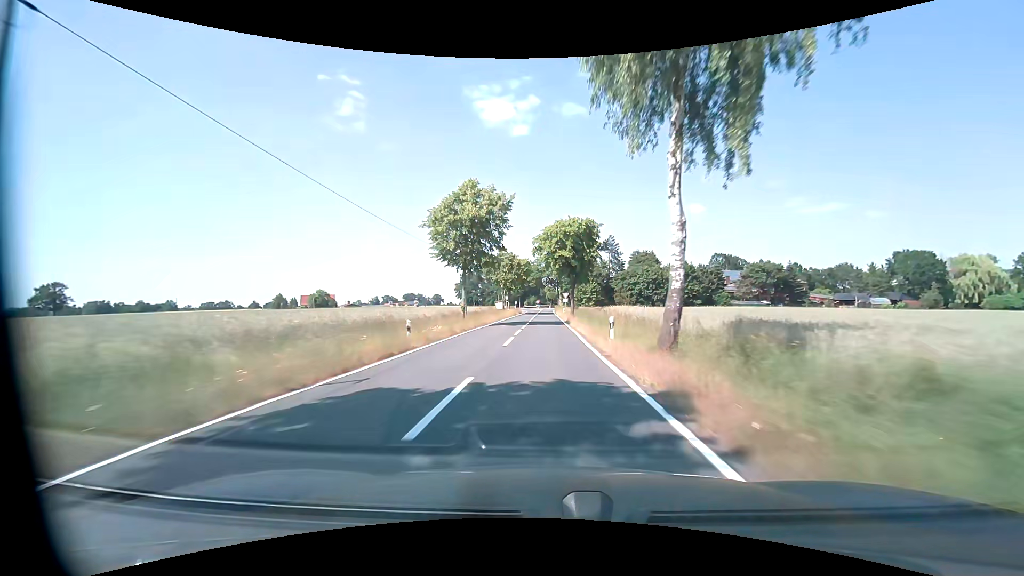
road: tertiary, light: Day
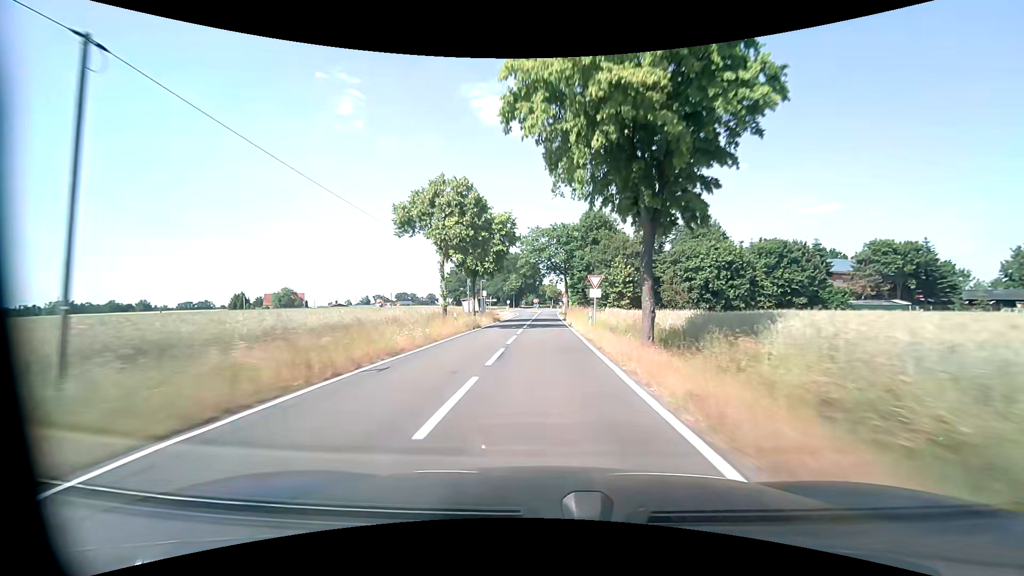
(-0.2, +40.6) m; 0°
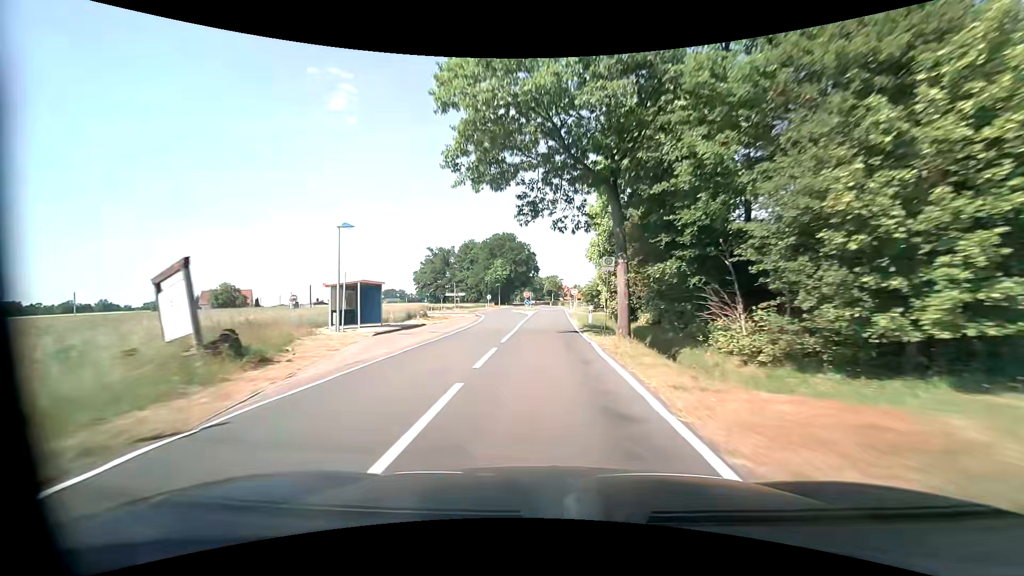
(+0.1, +48.2) m; 0°
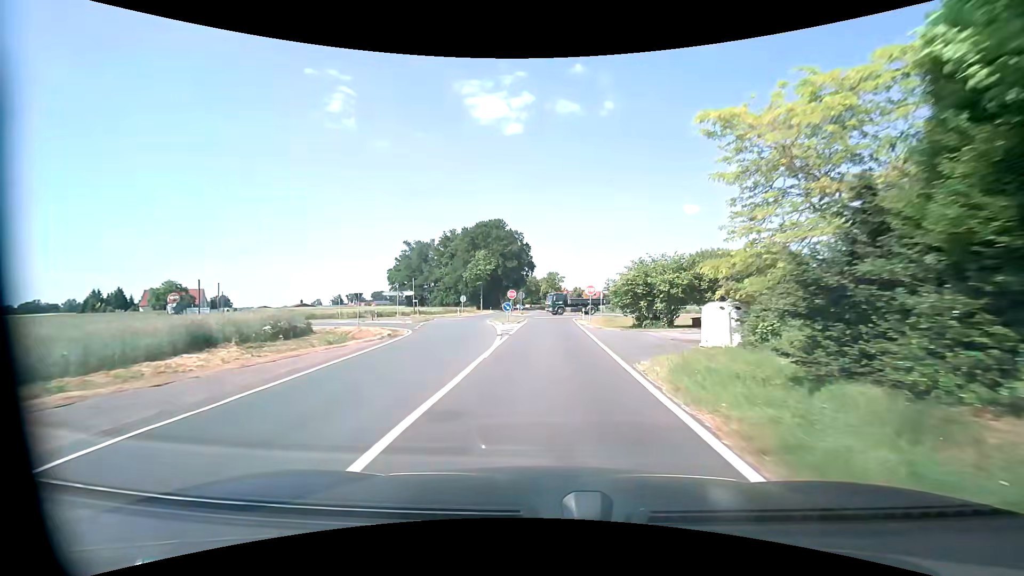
(0.0, +29.7) m; +1°
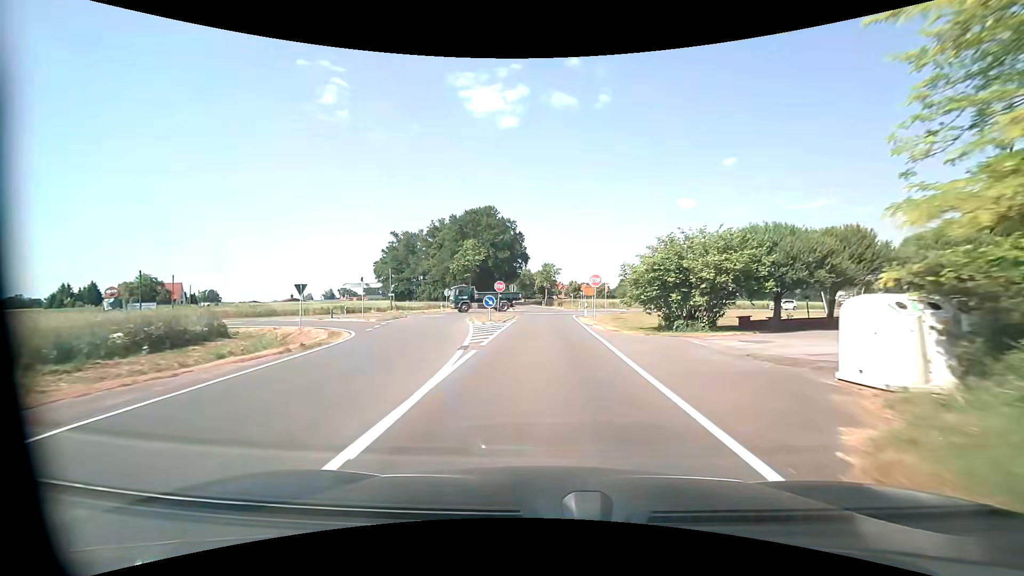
(0.0, +8.3) m; 0°
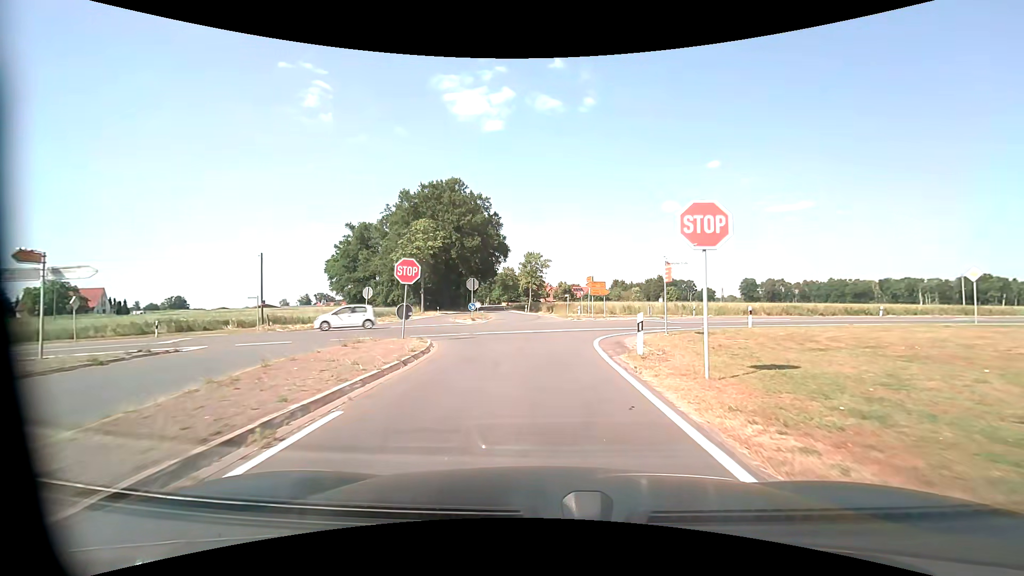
(+0.4, +25.7) m; +2°
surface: asphalt
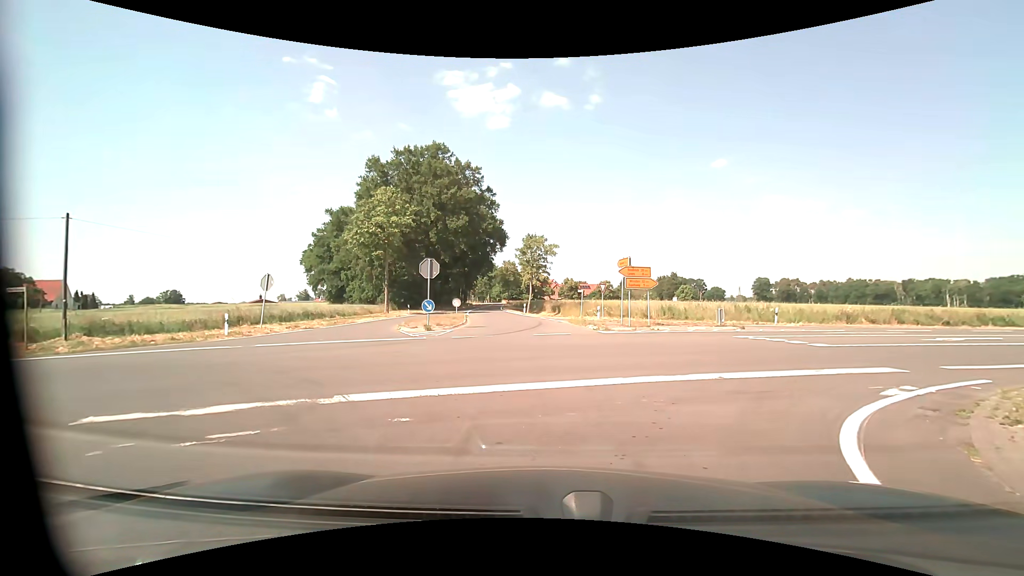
(-0.1, +15.2) m; -1°
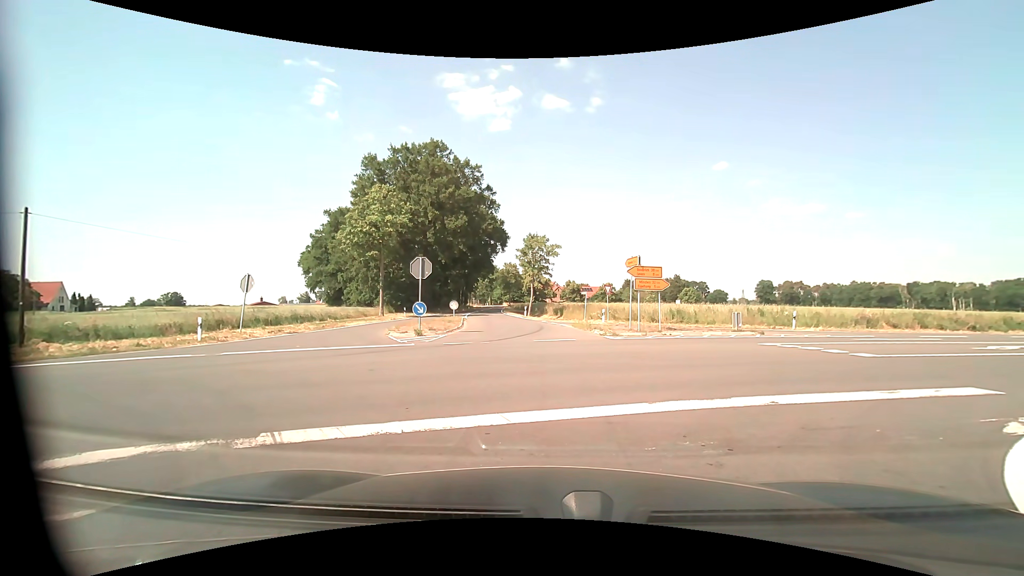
(0.0, +1.9) m; 0°
(0, +10) (-1, +20) (-2, +30) (-3, +40) (-5, +50) (-6, +60) (-7, +70) (-8, +80) (-8, +90) (-9, +100) m
